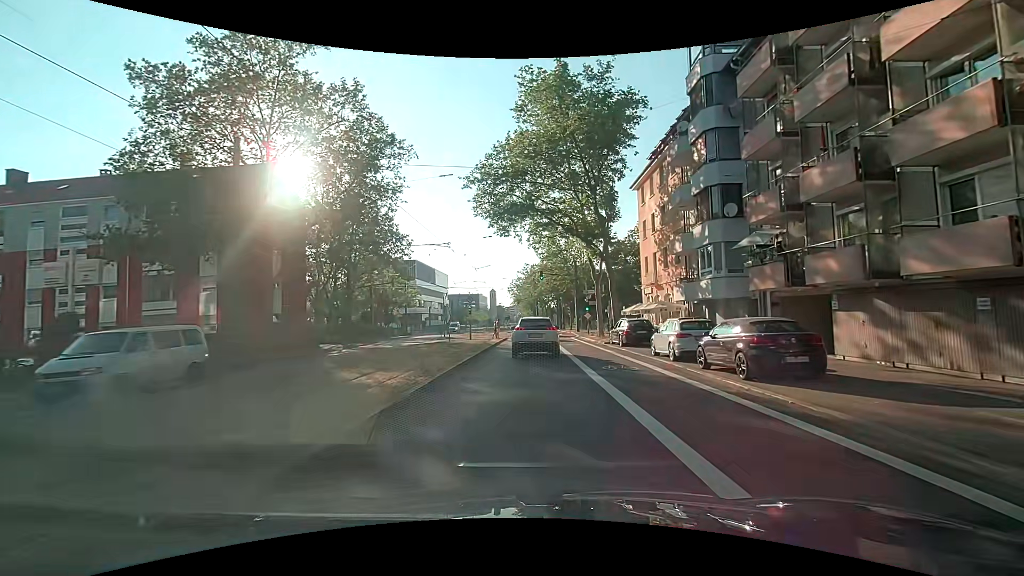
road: secondary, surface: asphalt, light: Day
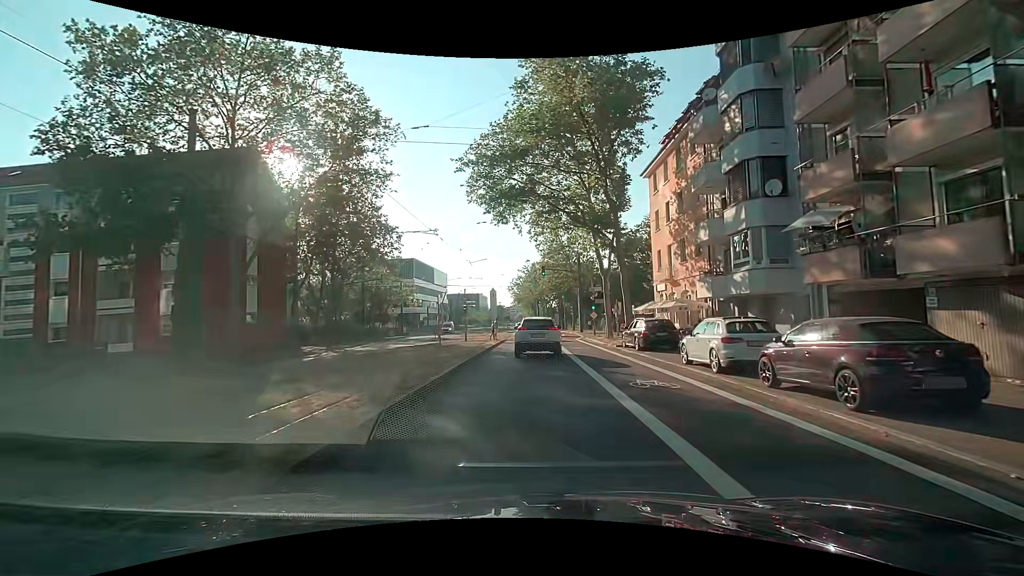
(0.0, +3.9) m; -2°
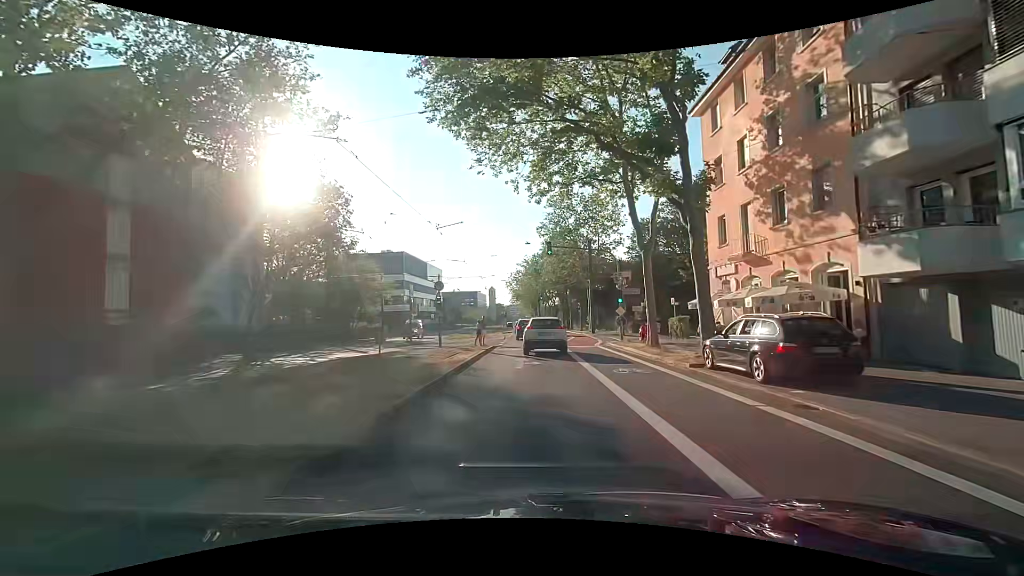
(+0.2, +12.2) m; +1°
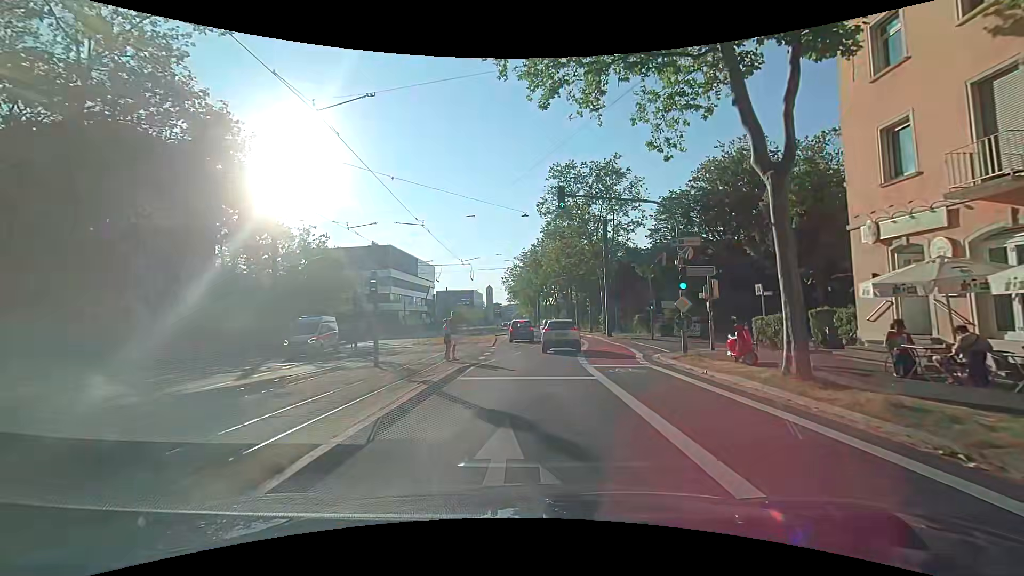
(0.0, +12.2) m; 0°
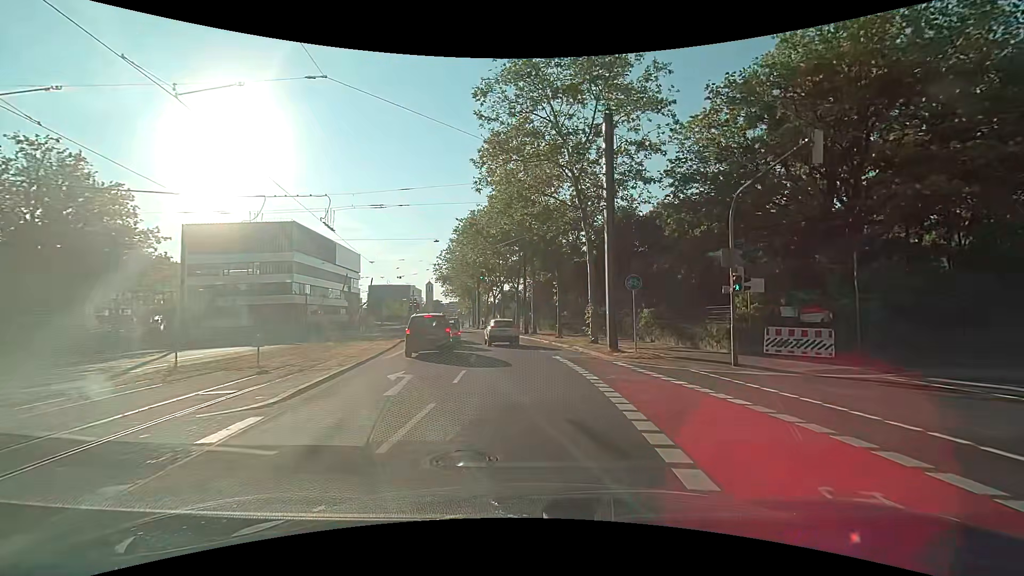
(+1.0, +23.0) m; +6°
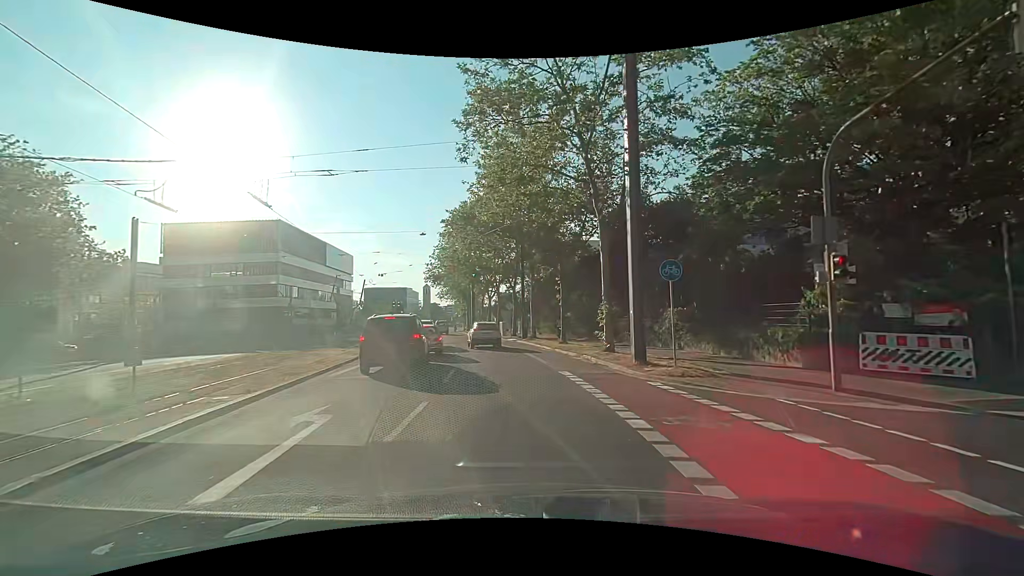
(+0.1, +5.3) m; +1°
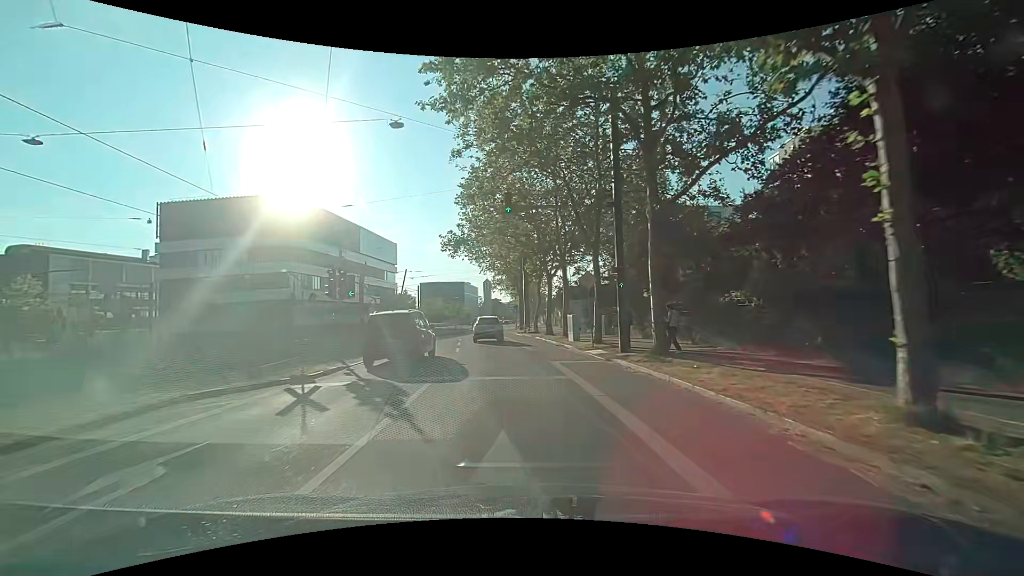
(-1.4, +23.3) m; -7°
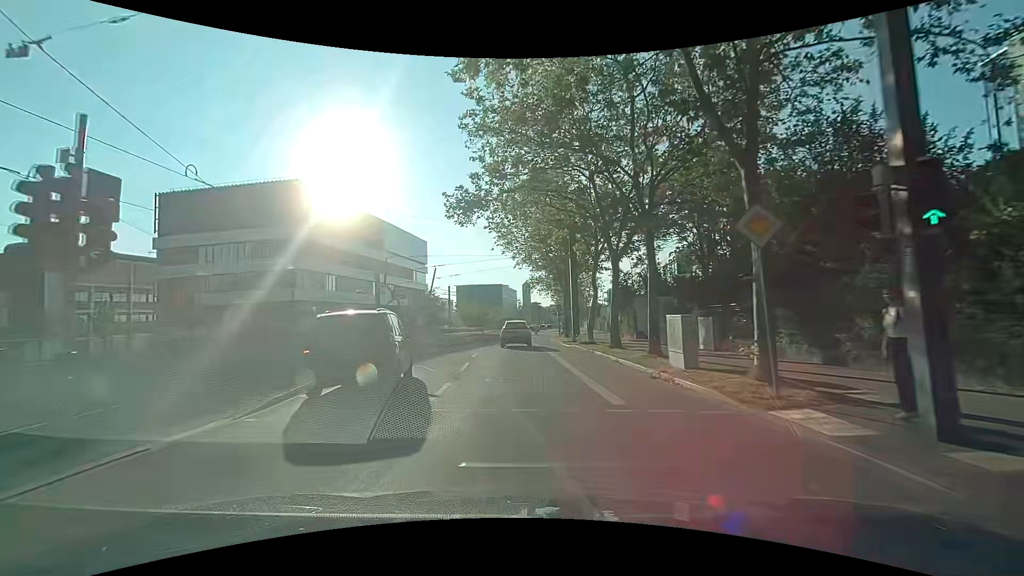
(-0.5, +12.7) m; -4°
(0, +10) (-1, +20) (-2, +30) (-2, +40) (-2, +50) (-3, +60) (-3, +70) (-2, +80) (-2, +90) (-1, +100) m
